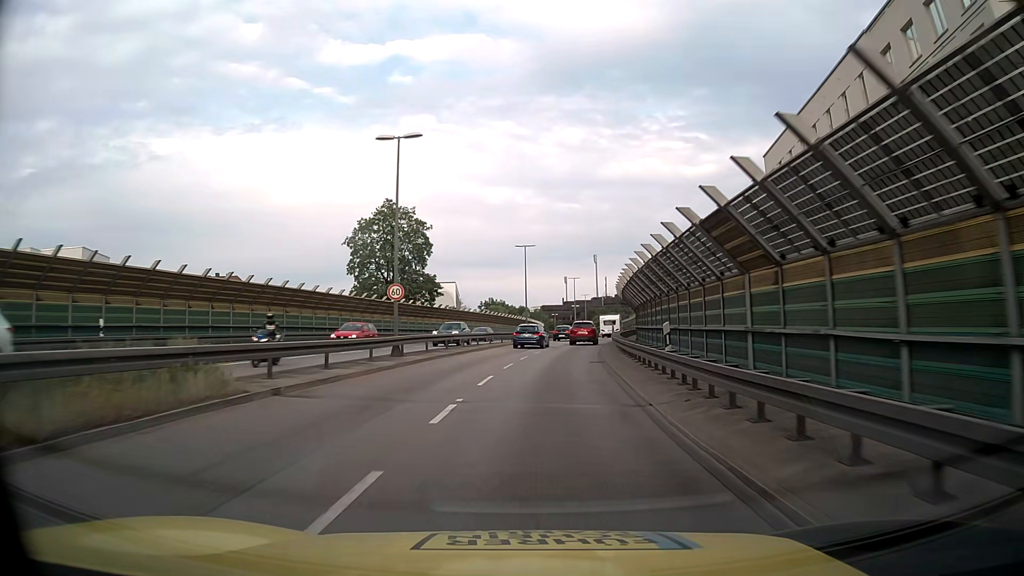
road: trunk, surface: asphalt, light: Day
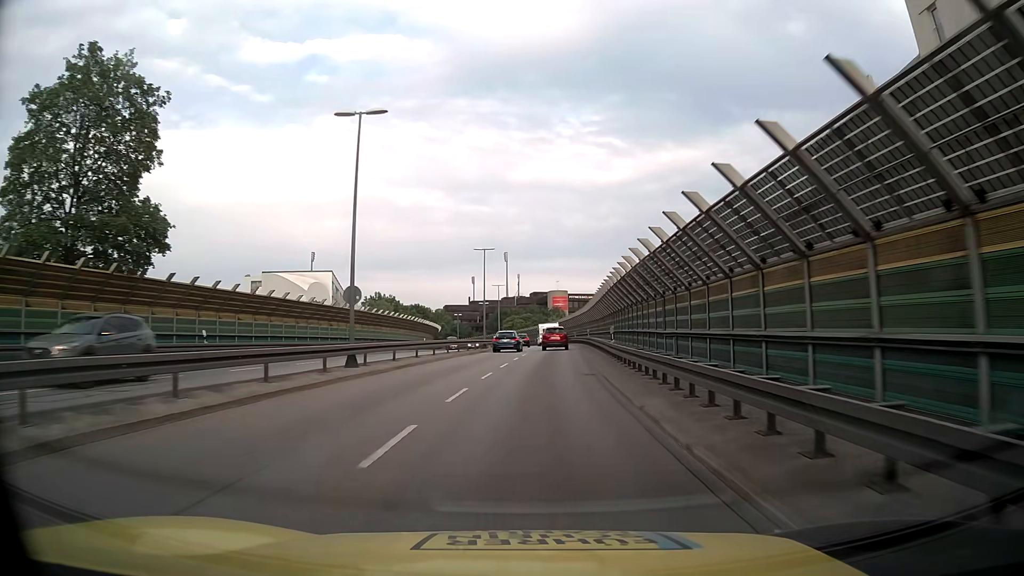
(+2.3, +38.4) m; +8°
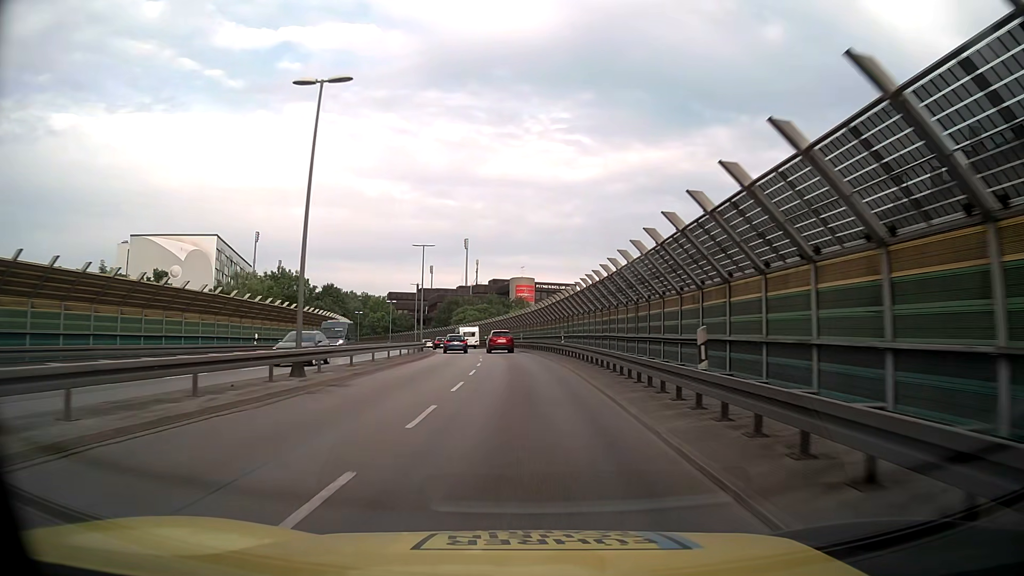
(+1.4, +38.8) m; +3°
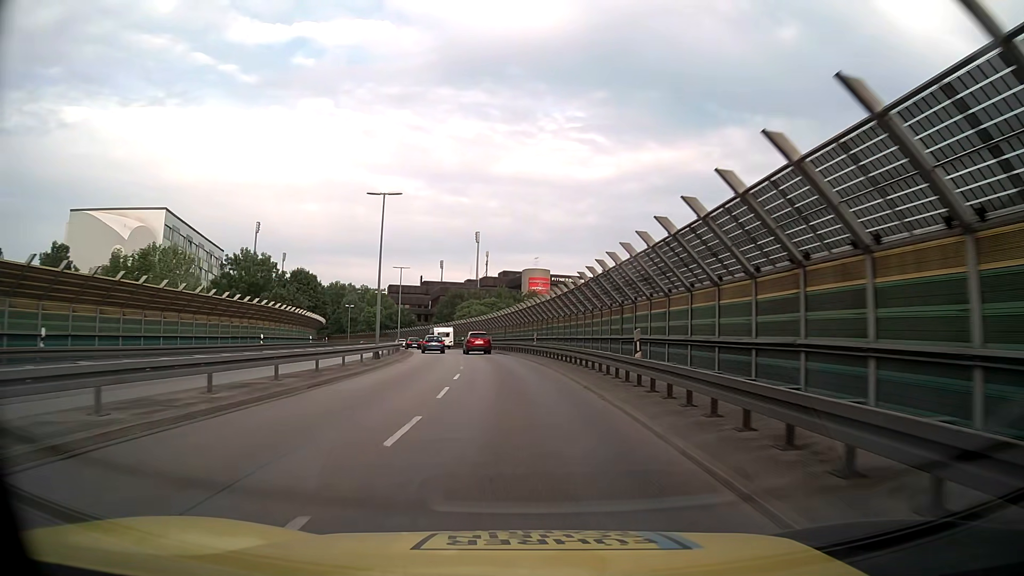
(-0.1, +19.6) m; -1°
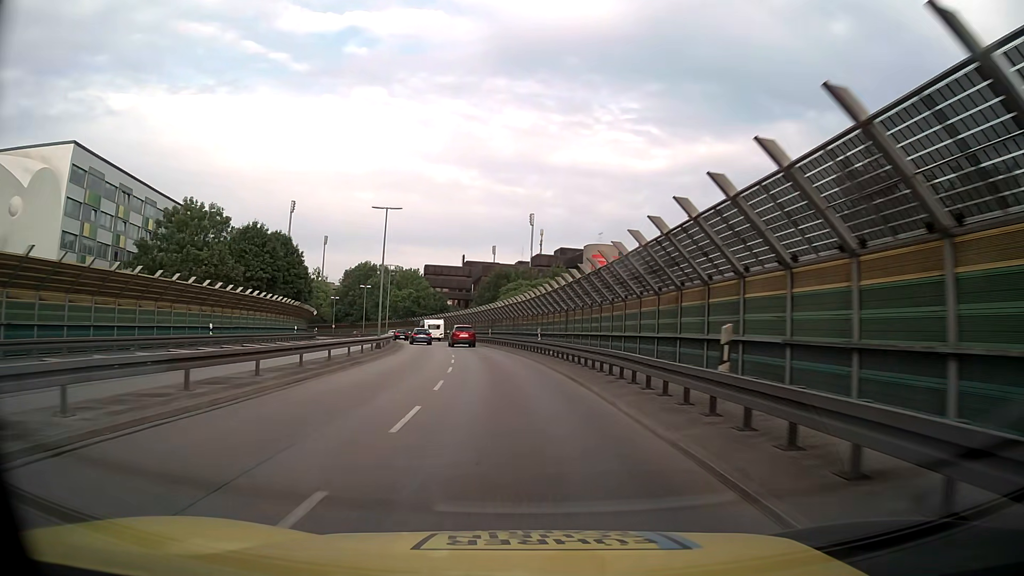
(-1.1, +29.4) m; -5°
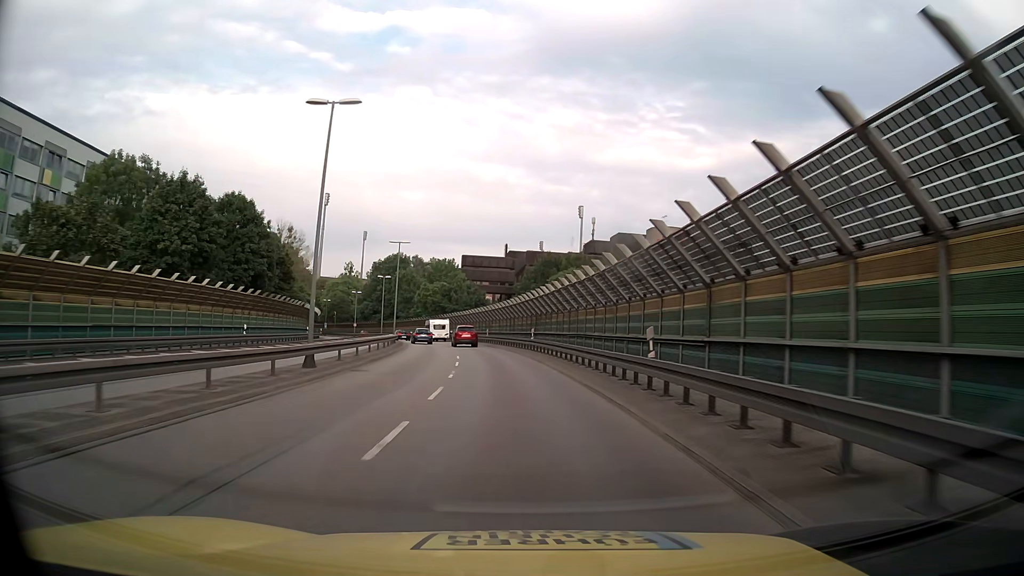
(-0.6, +19.7) m; -4°
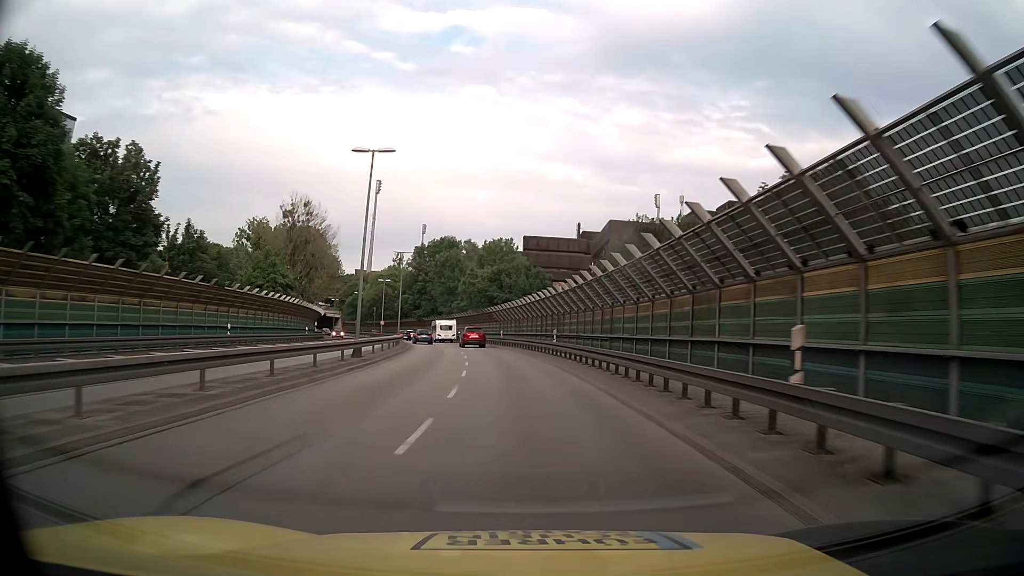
(-1.5, +29.6) m; -6°
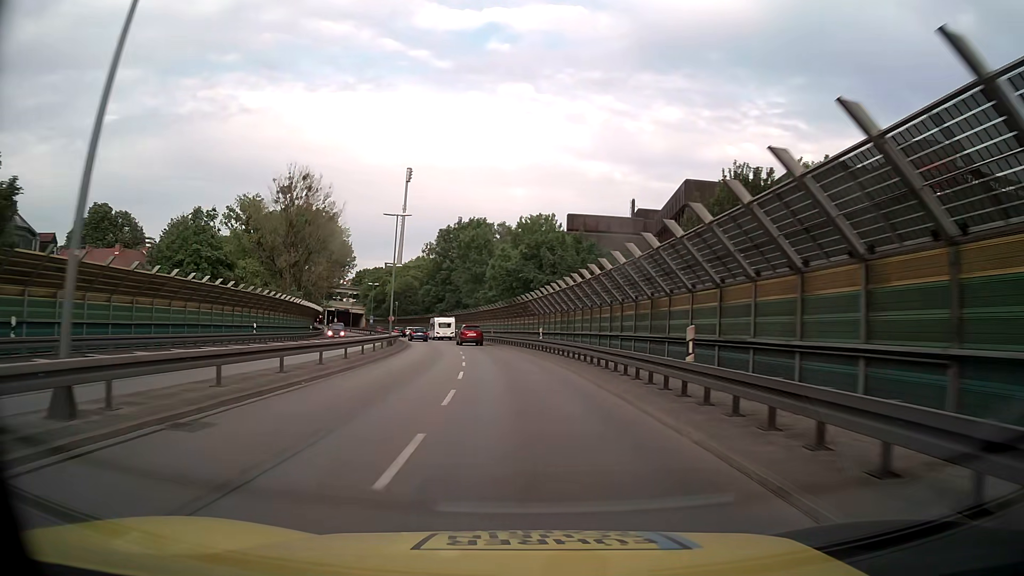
(-0.5, +19.7) m; -3°
